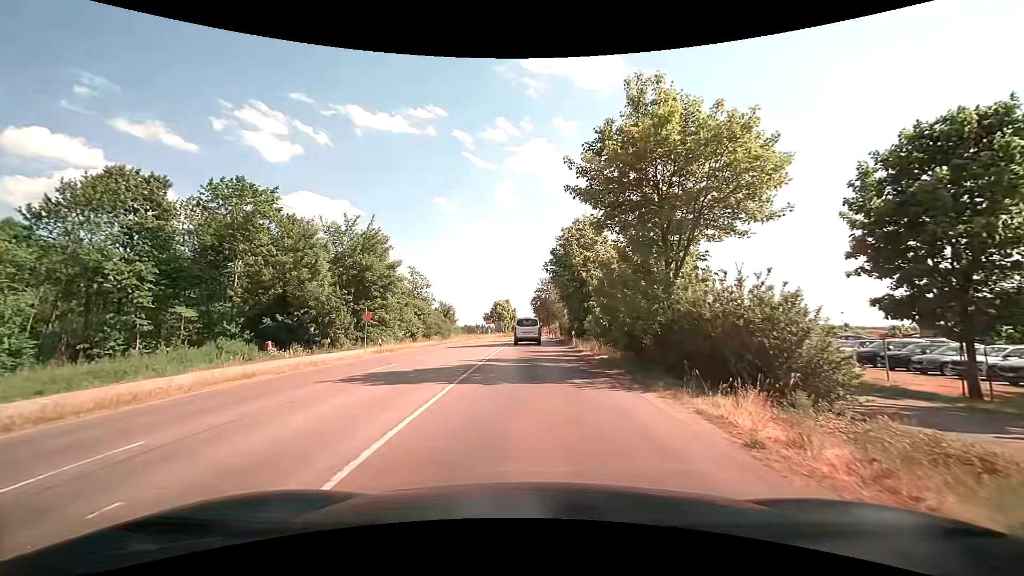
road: secondary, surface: asphalt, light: Day
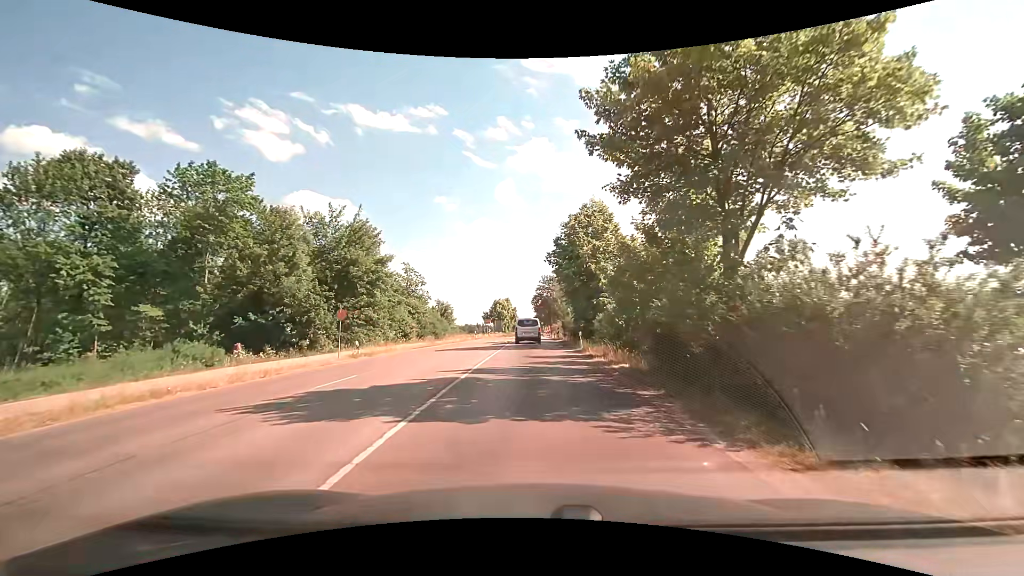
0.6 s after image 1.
(0.0, +4.2) m; -1°
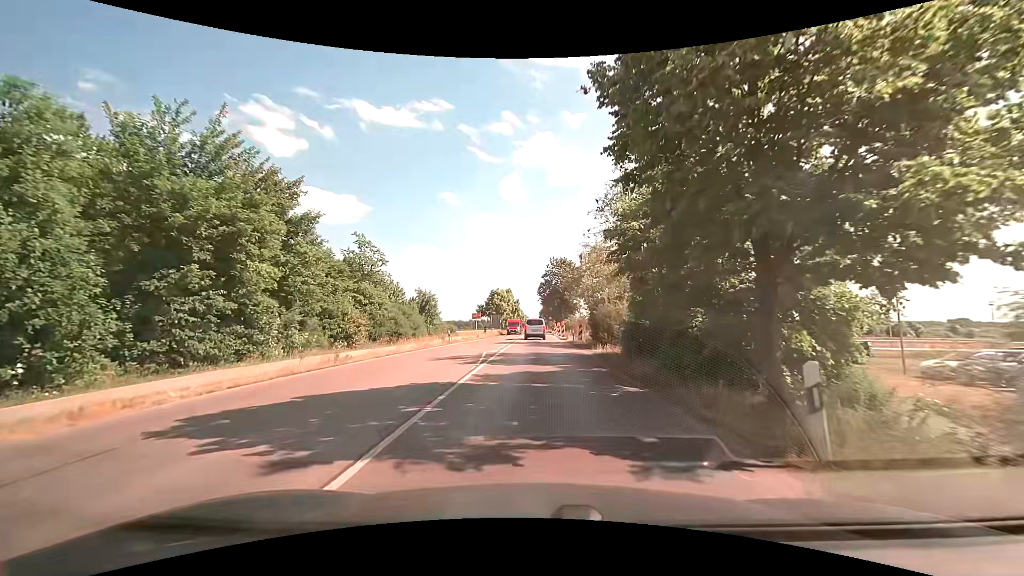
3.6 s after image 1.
(+0.1, +22.2) m; 0°
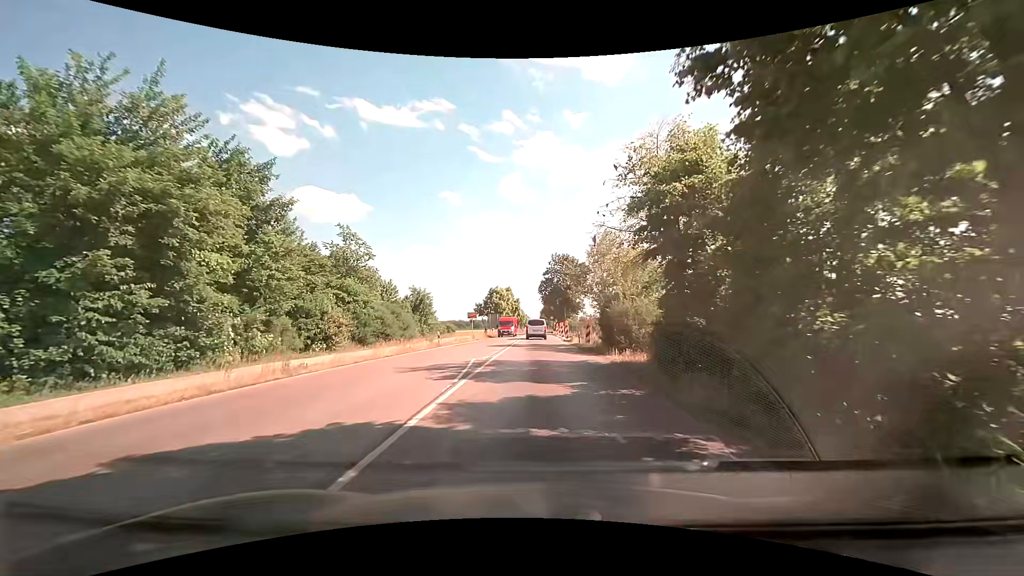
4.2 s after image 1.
(0.0, +4.5) m; 0°
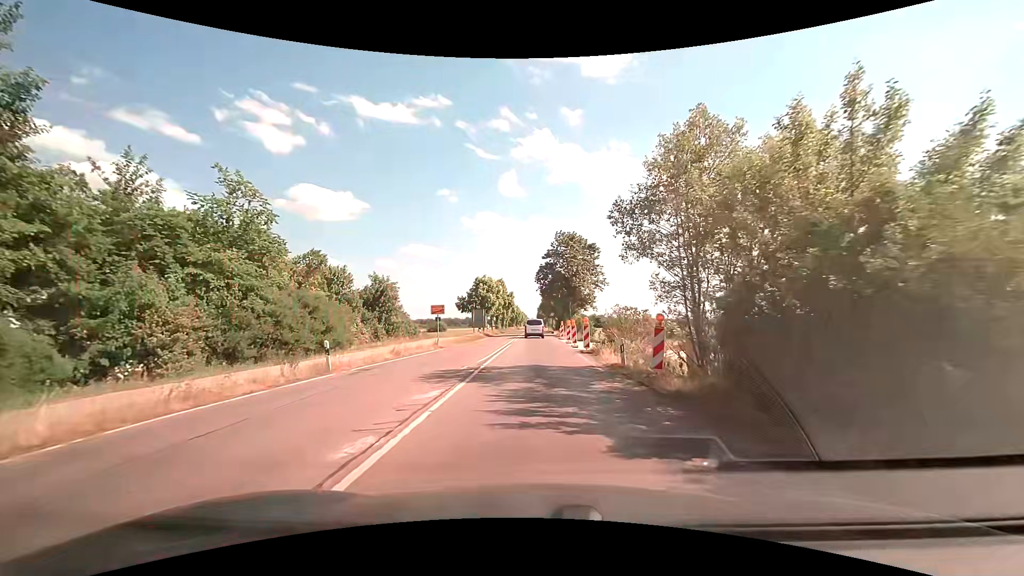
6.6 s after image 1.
(+0.1, +18.0) m; +1°
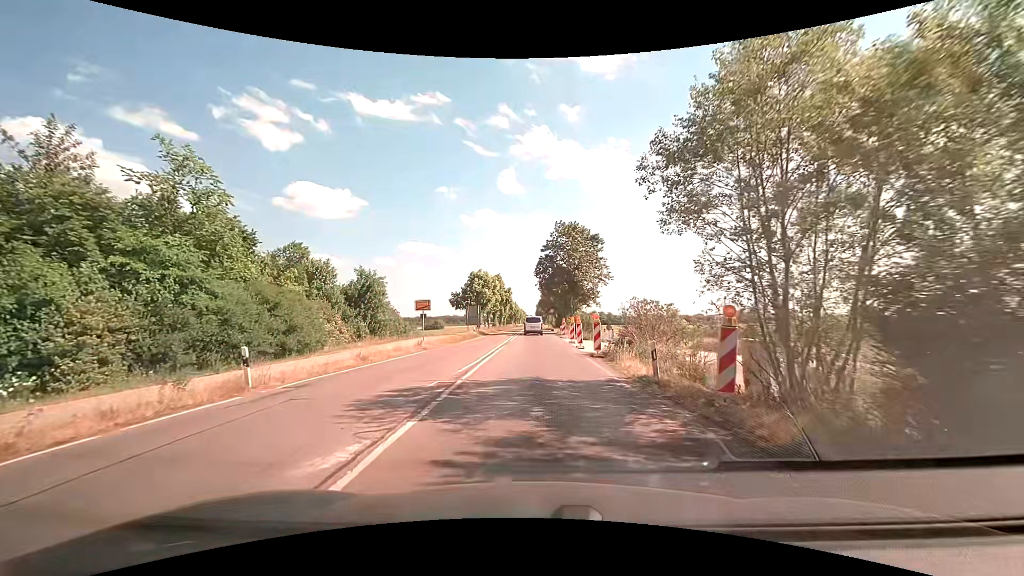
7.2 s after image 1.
(0.0, +4.5) m; 0°
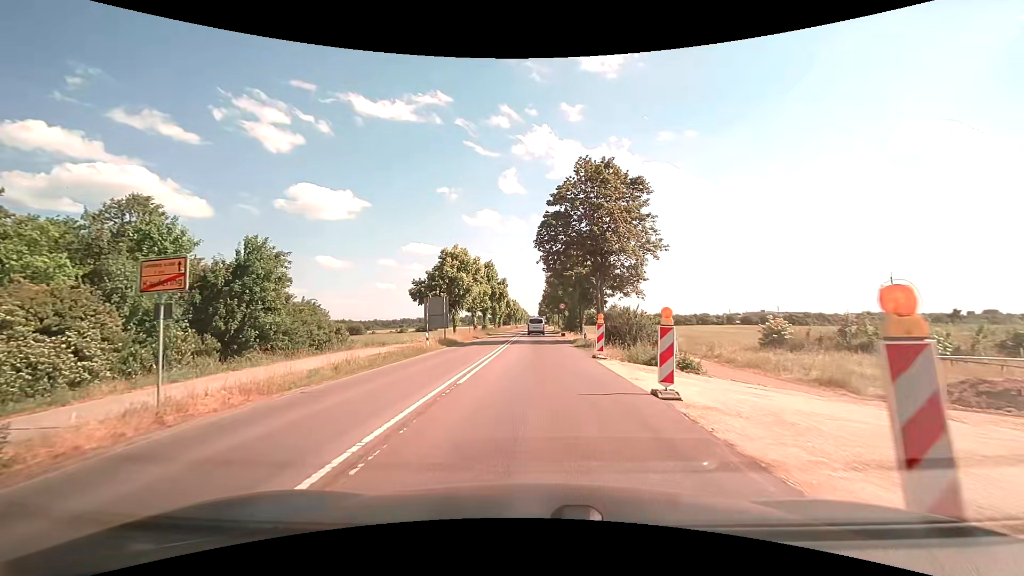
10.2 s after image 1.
(+0.1, +23.1) m; 0°
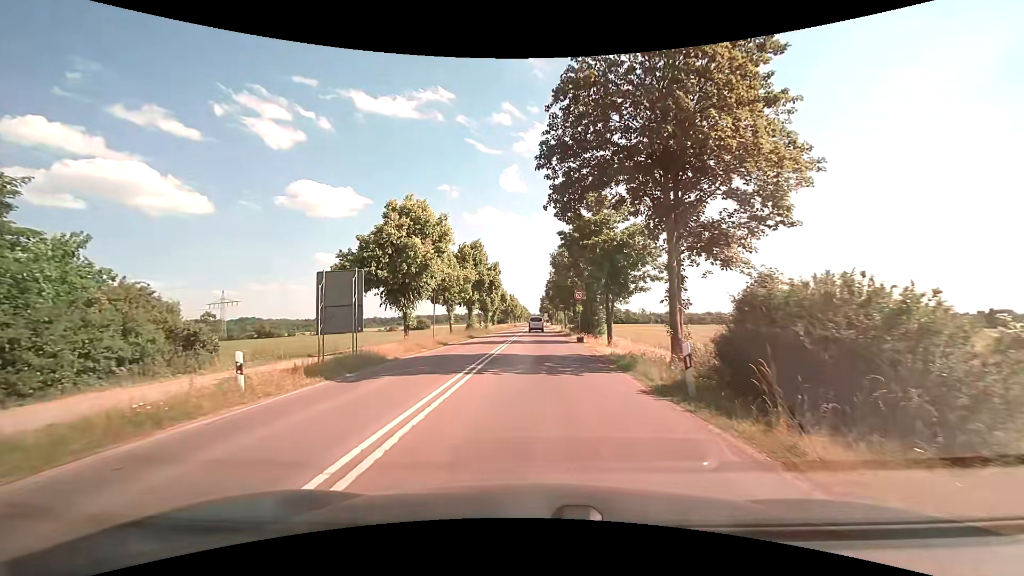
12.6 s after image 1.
(0.0, +18.2) m; 0°
(0, +10) (0, +20) (0, +30) (0, +40) (0, +50) (0, +60) (0, +70) (0, +80) (0, +90) (0, +100) m
